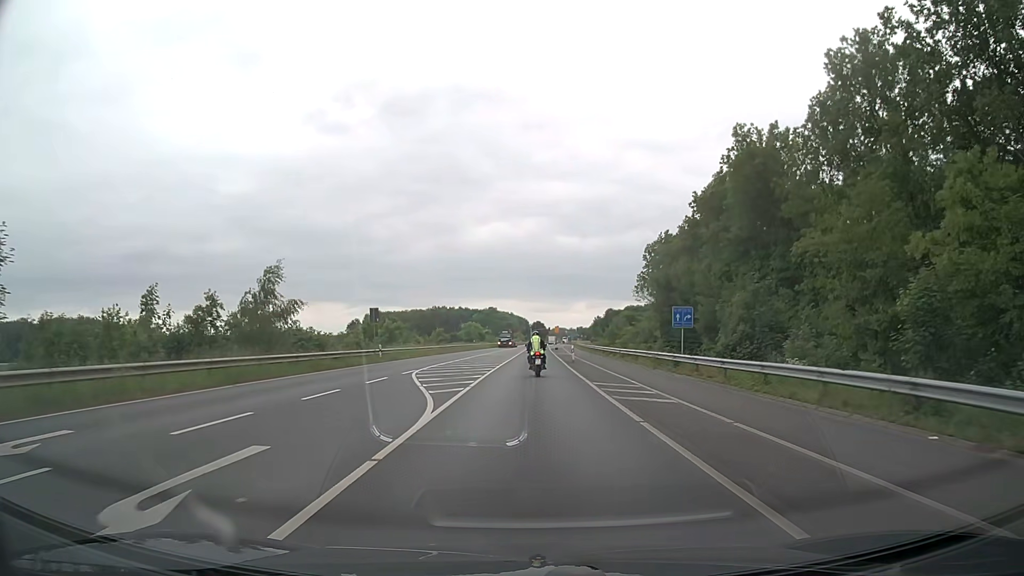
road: secondary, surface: asphalt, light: Day
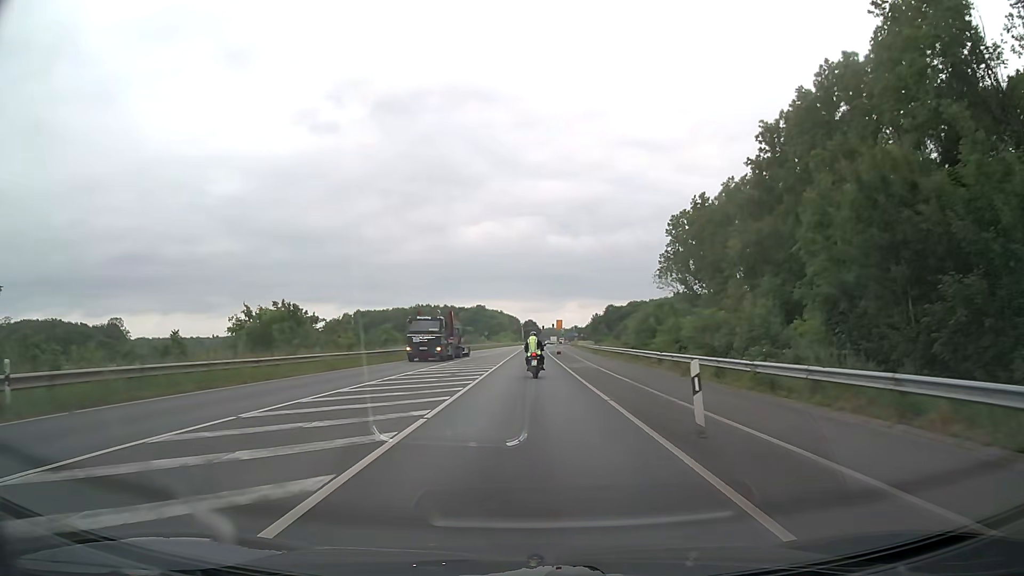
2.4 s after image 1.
(+0.4, +32.0) m; +1°
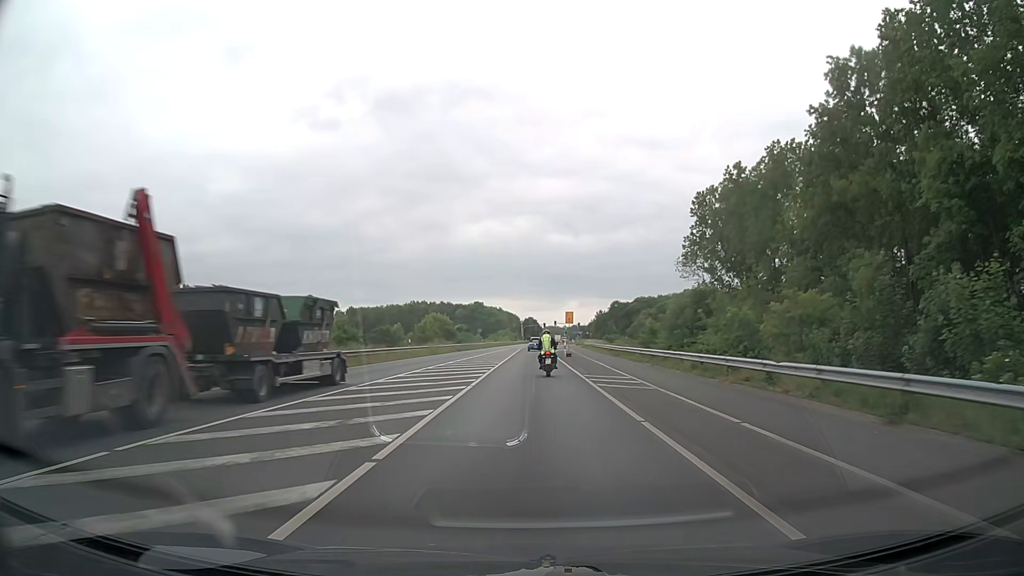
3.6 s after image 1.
(0.0, +16.2) m; 0°
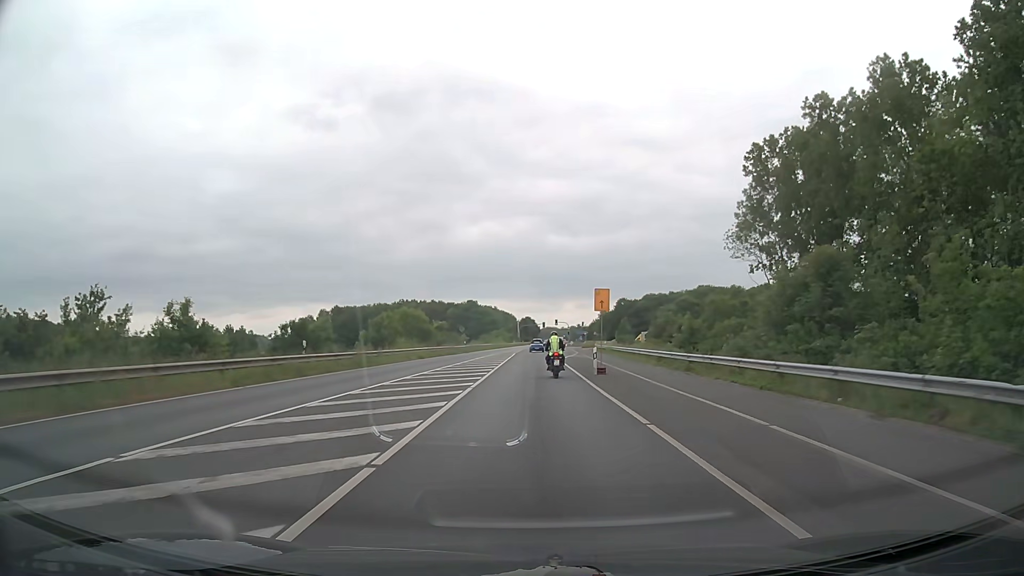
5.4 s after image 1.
(0.0, +24.3) m; 0°
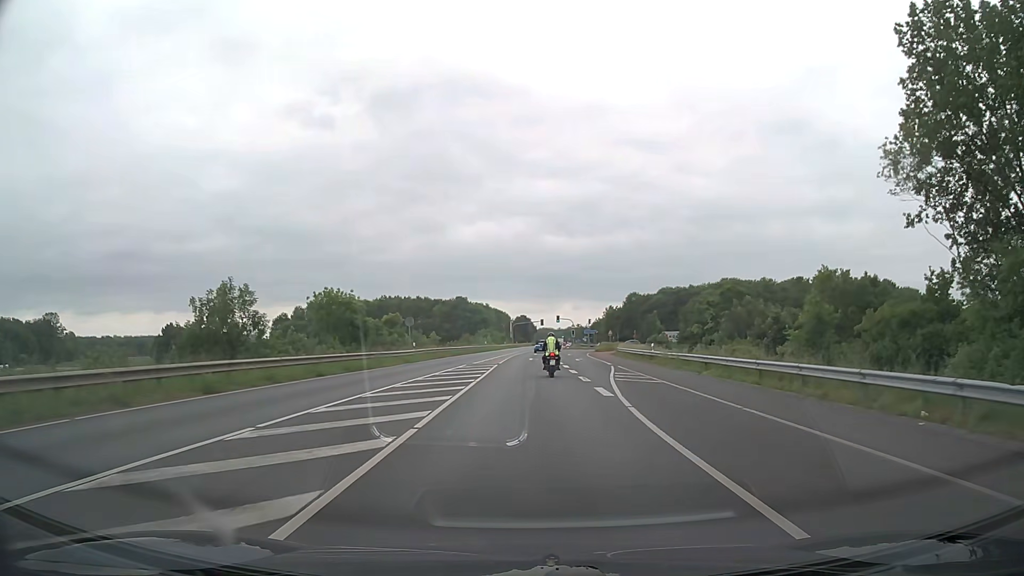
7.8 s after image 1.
(+0.2, +32.8) m; 0°
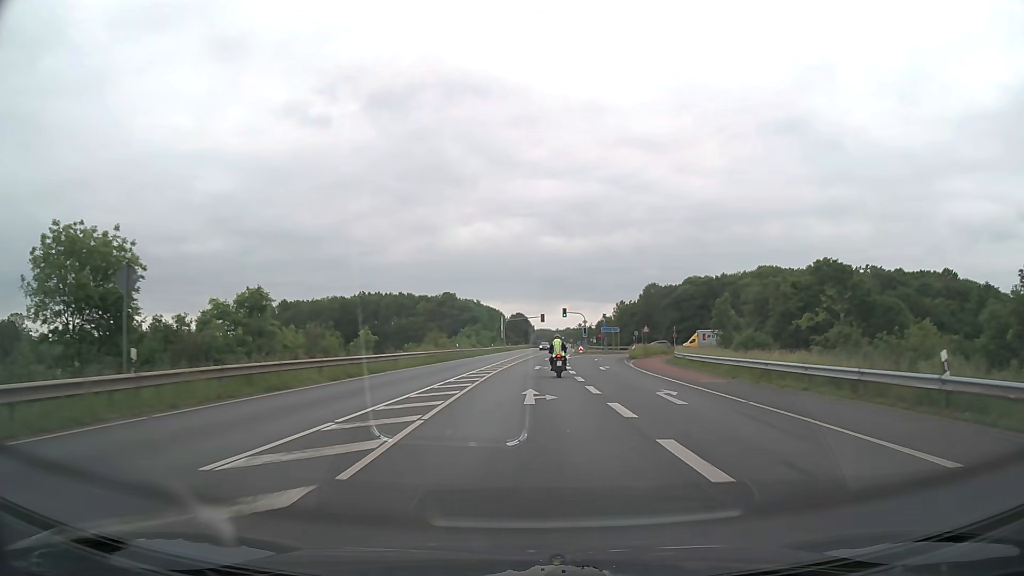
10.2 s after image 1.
(+0.1, +34.6) m; 0°
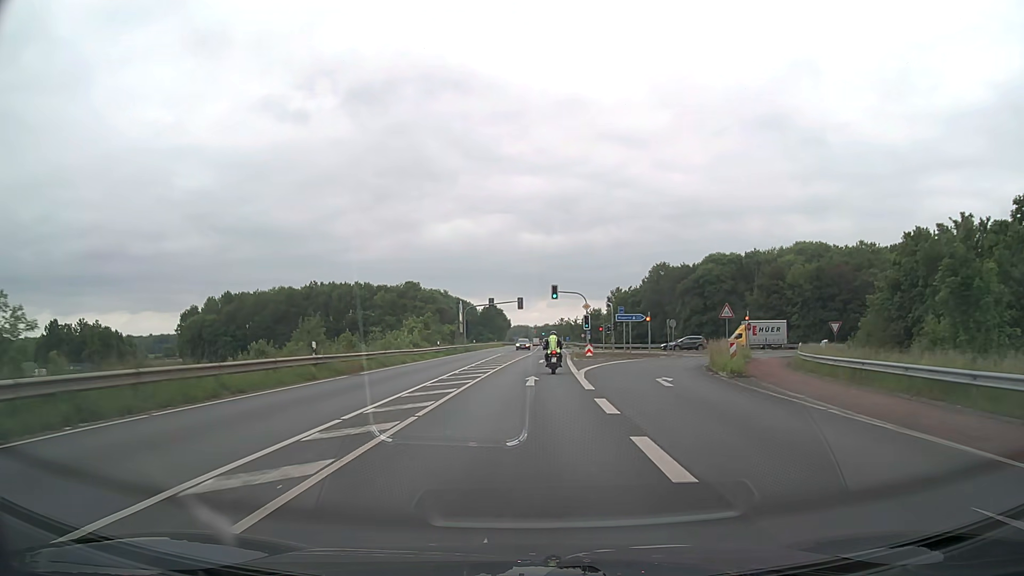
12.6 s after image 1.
(+0.6, +36.1) m; +2°
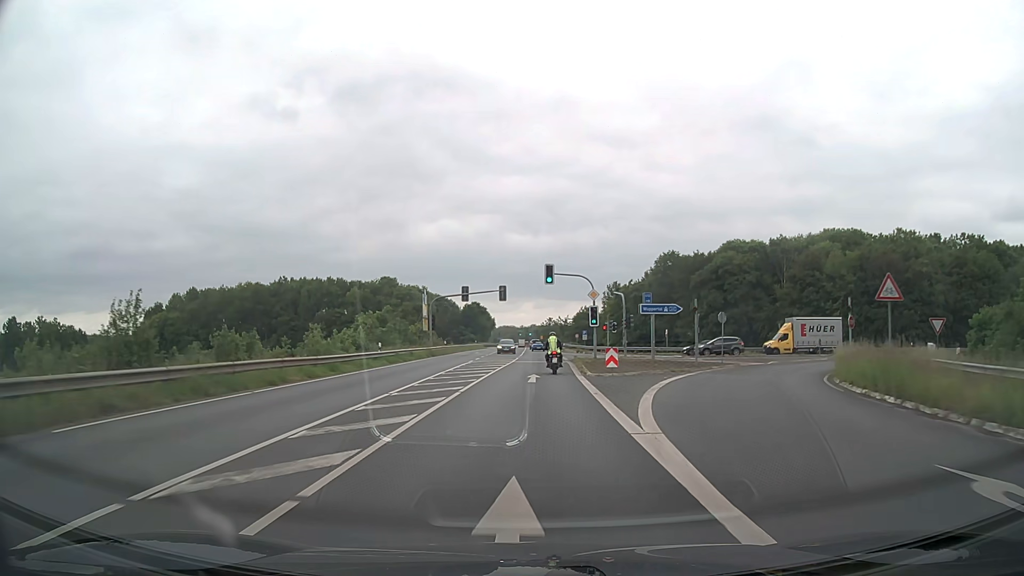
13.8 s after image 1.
(+0.1, +18.3) m; +1°
(0, +10) (0, +20) (0, +30) (0, +40) (+1, +50) (+1, +60) (+1, +70) (+1, +80) (+1, +90) (+1, +100) m
